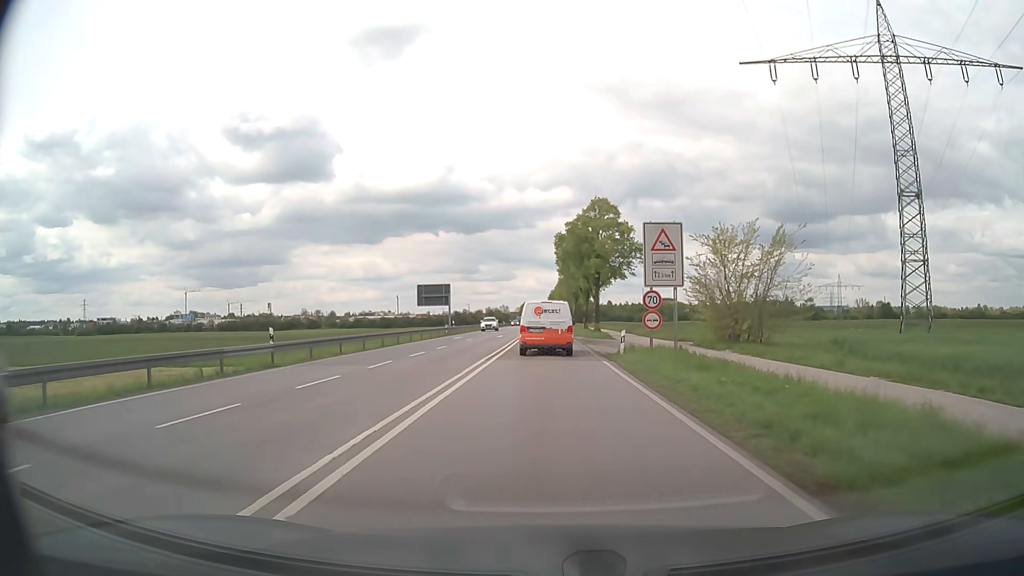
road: secondary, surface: asphalt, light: Day
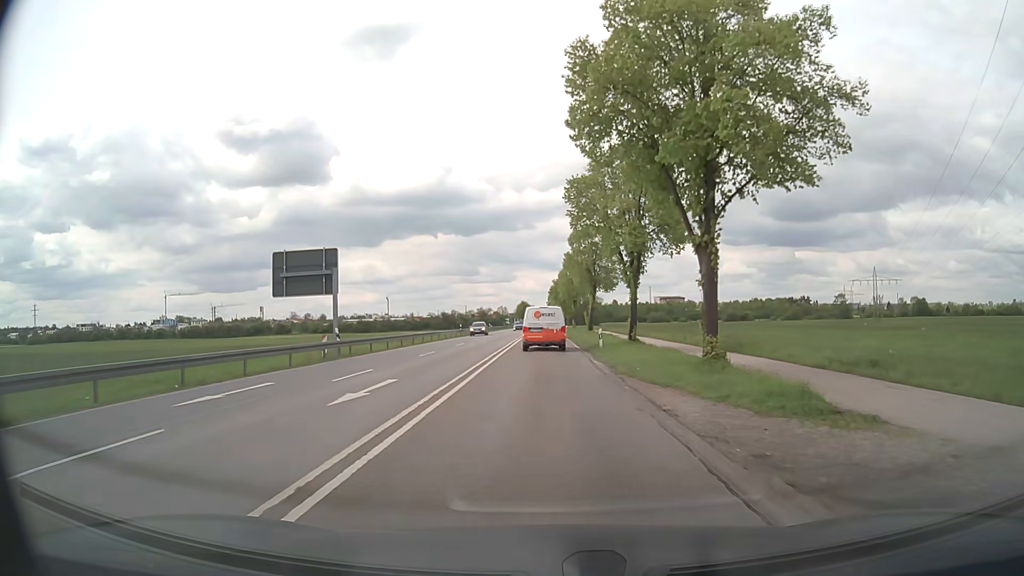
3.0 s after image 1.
(+0.1, +38.7) m; 0°
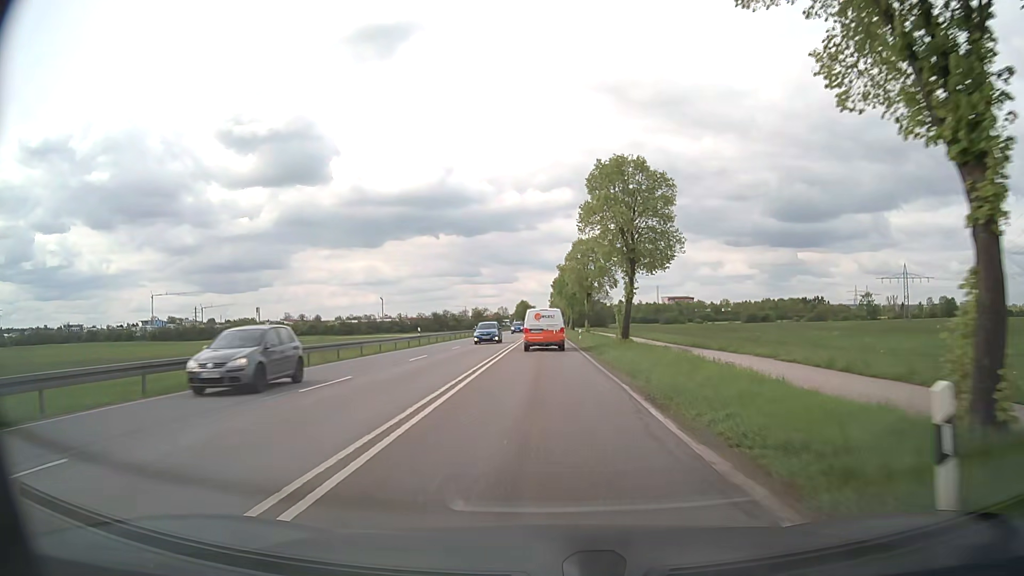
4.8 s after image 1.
(-0.1, +26.3) m; 0°
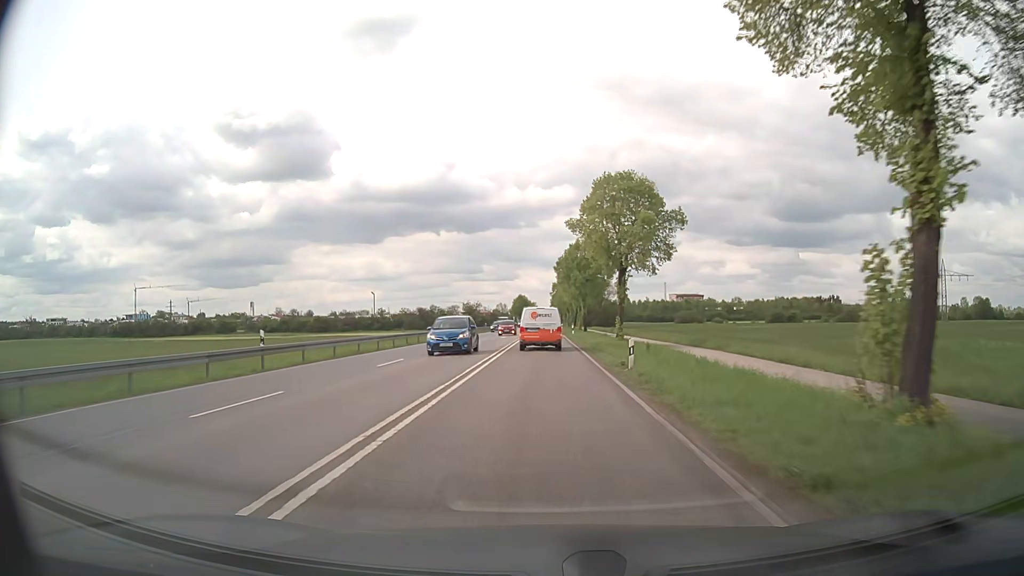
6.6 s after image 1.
(0.0, +28.8) m; 0°
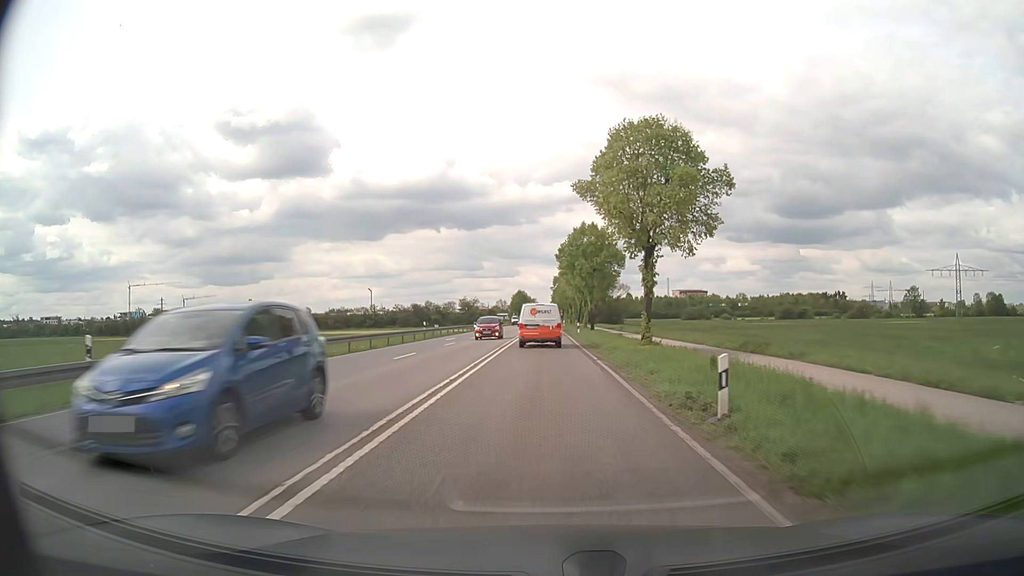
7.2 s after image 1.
(0.0, +9.7) m; 0°
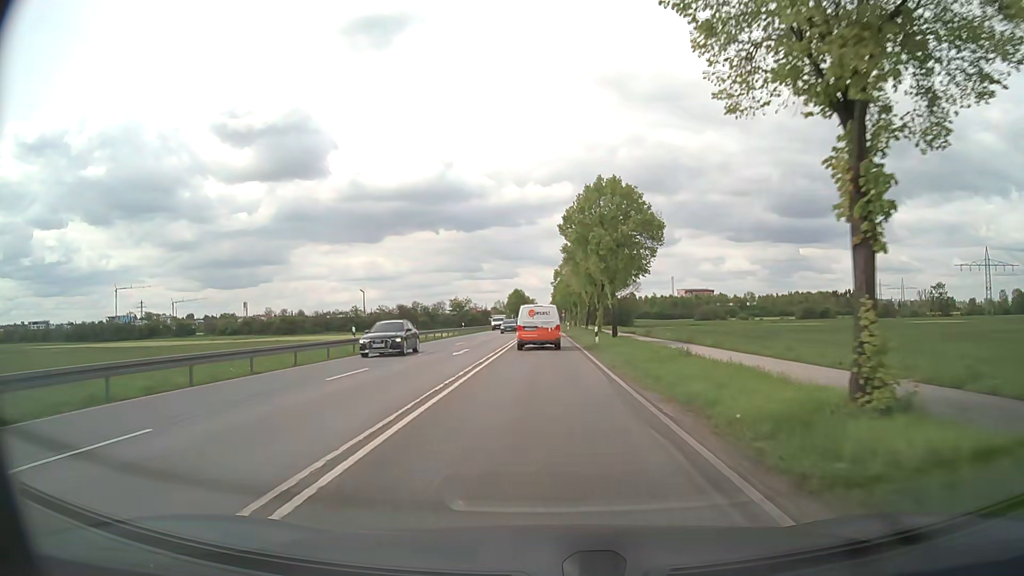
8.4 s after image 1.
(+0.1, +19.4) m; 0°
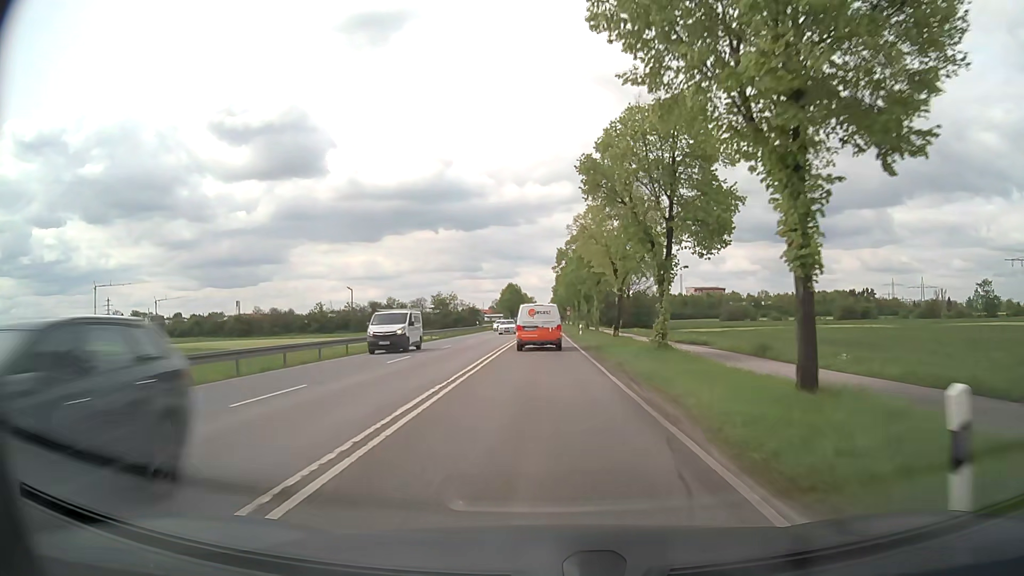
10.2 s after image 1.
(0.0, +29.3) m; 0°
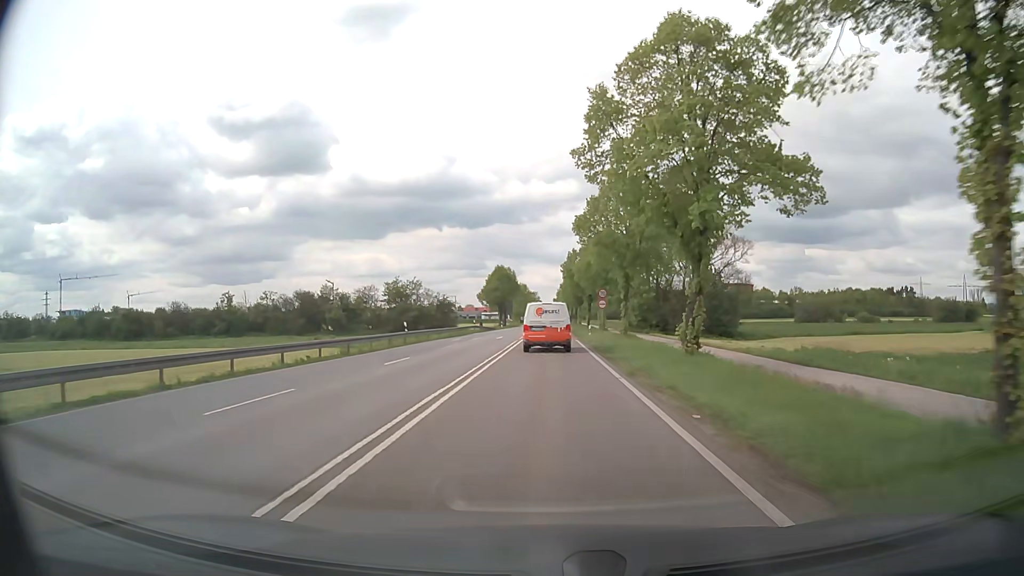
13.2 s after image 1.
(-0.1, +49.2) m; 0°
(0, +10) (0, +20) (0, +30) (0, +40) (0, +50) (0, +60) (0, +70) (0, +80) (0, +90) (0, +100) m
